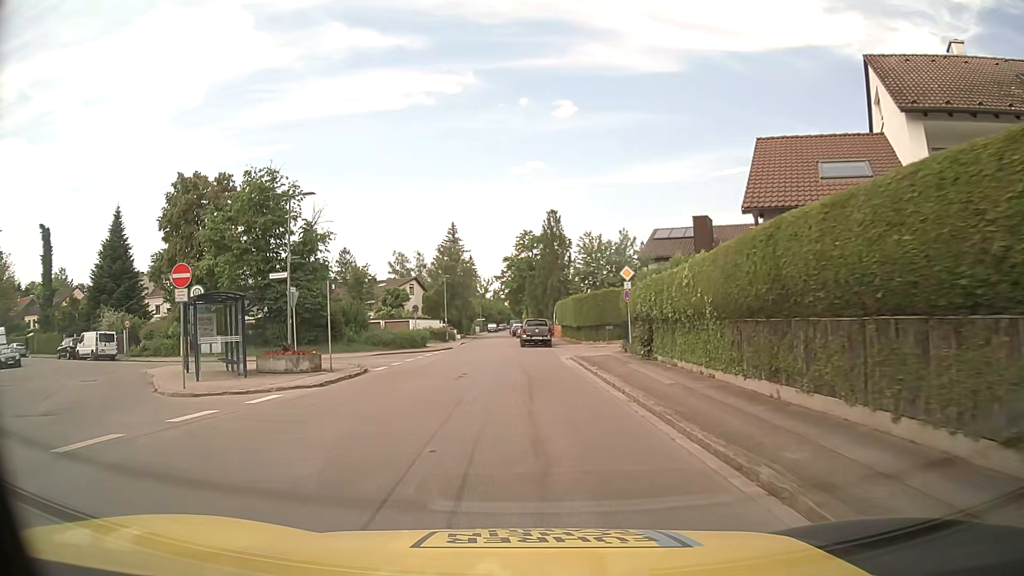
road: residential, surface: asphalt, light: Day
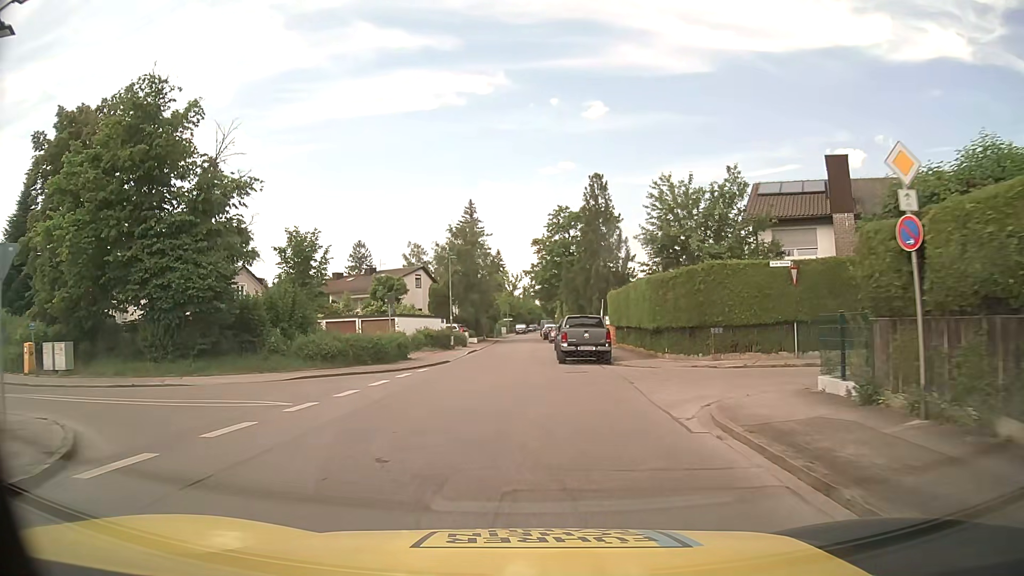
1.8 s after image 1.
(-0.4, +18.2) m; -3°
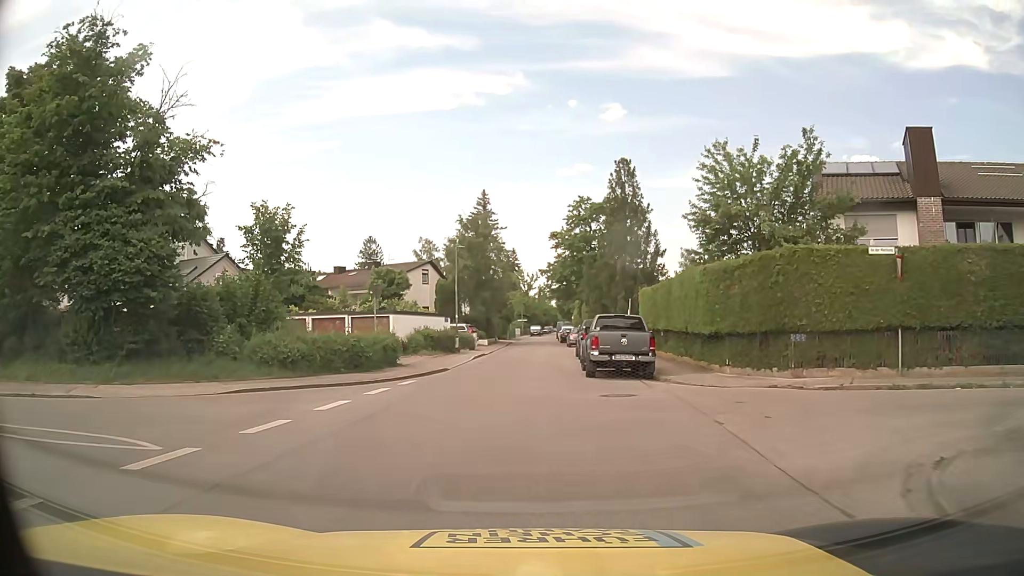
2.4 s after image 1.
(-0.1, +6.0) m; -2°
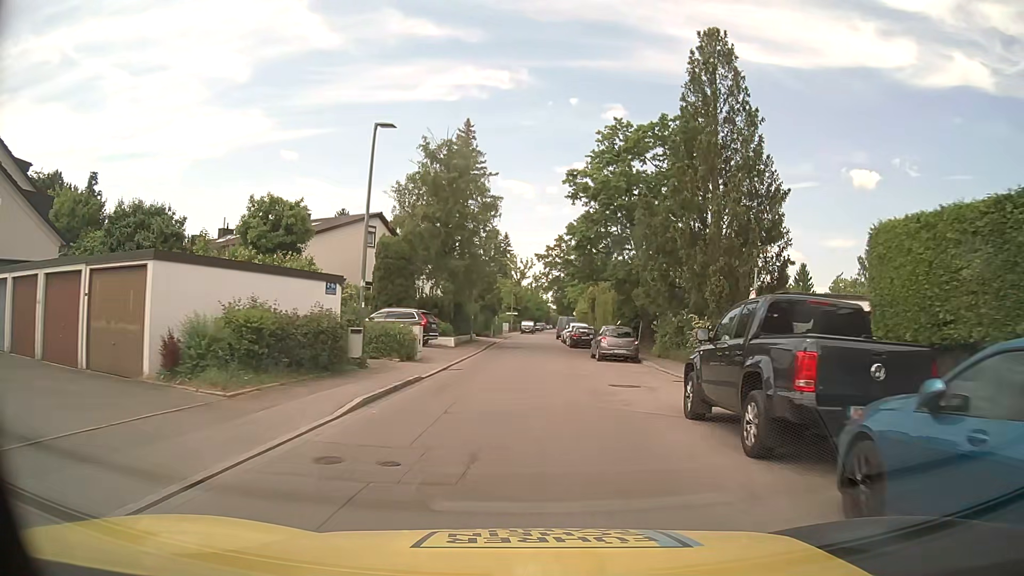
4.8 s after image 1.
(-0.3, +23.5) m; +1°
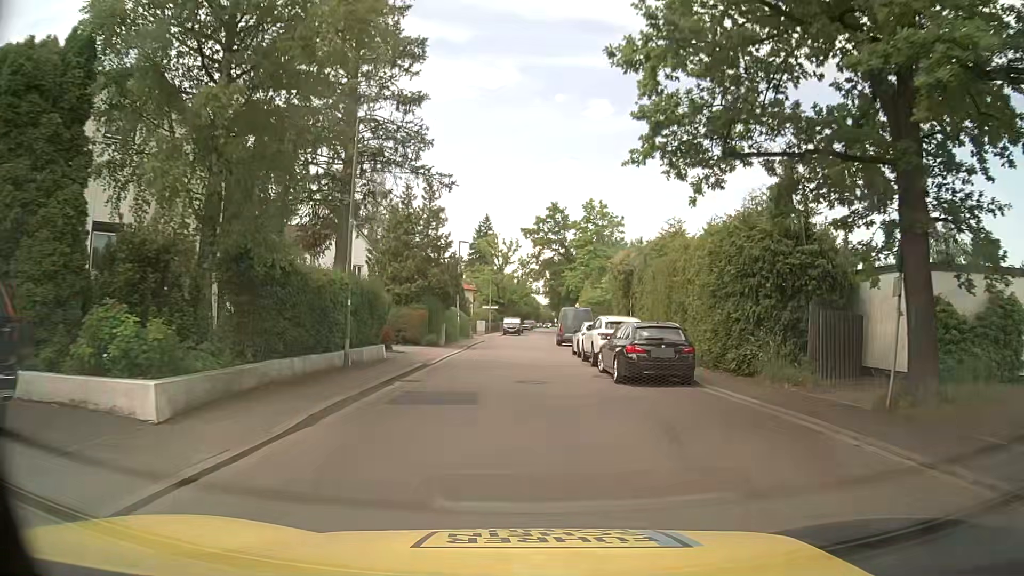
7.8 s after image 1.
(+0.5, +28.4) m; +1°
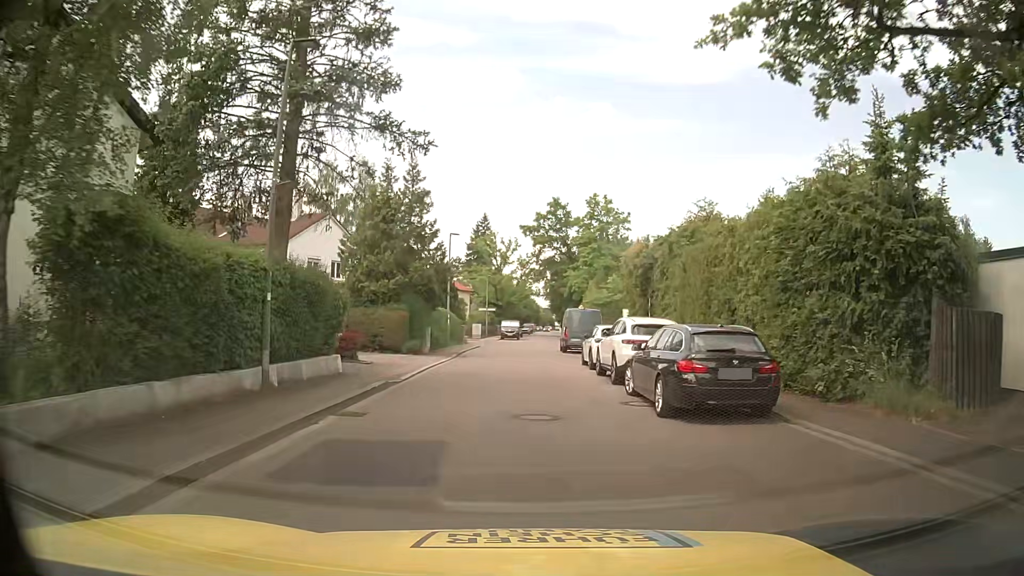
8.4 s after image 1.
(+0.1, +5.3) m; +1°
